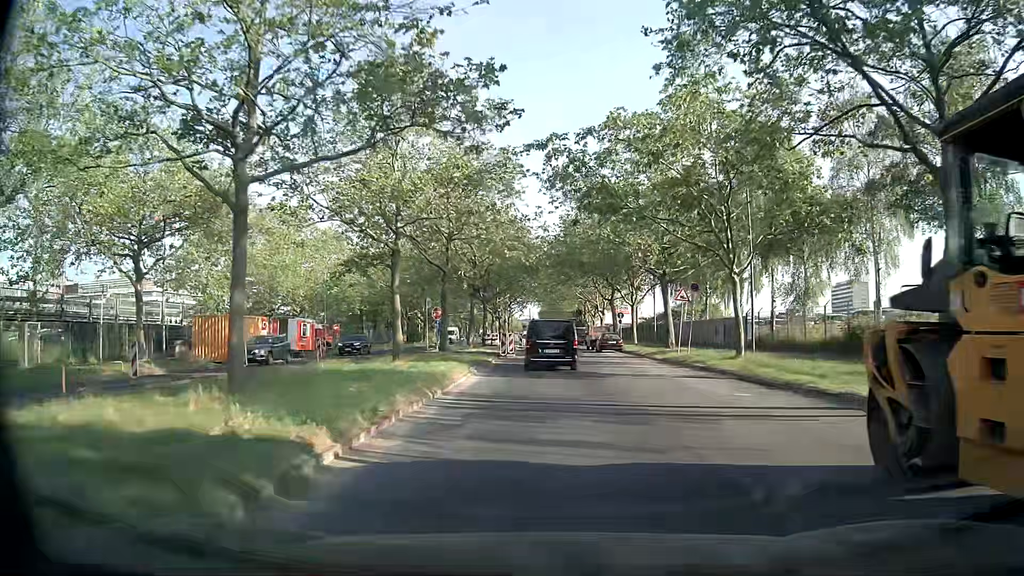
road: secondary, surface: asphalt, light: Day
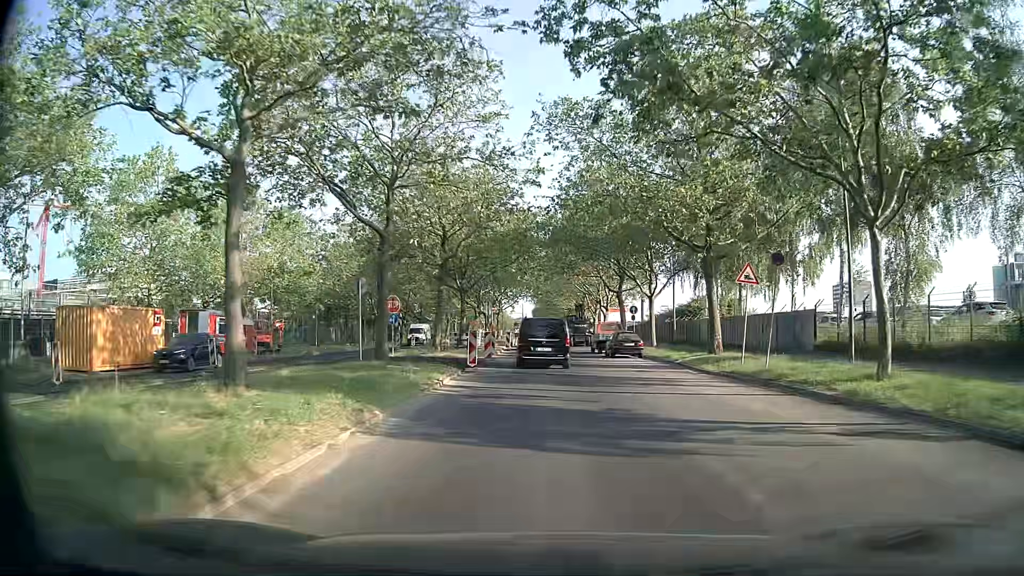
(+0.3, +12.3) m; +2°
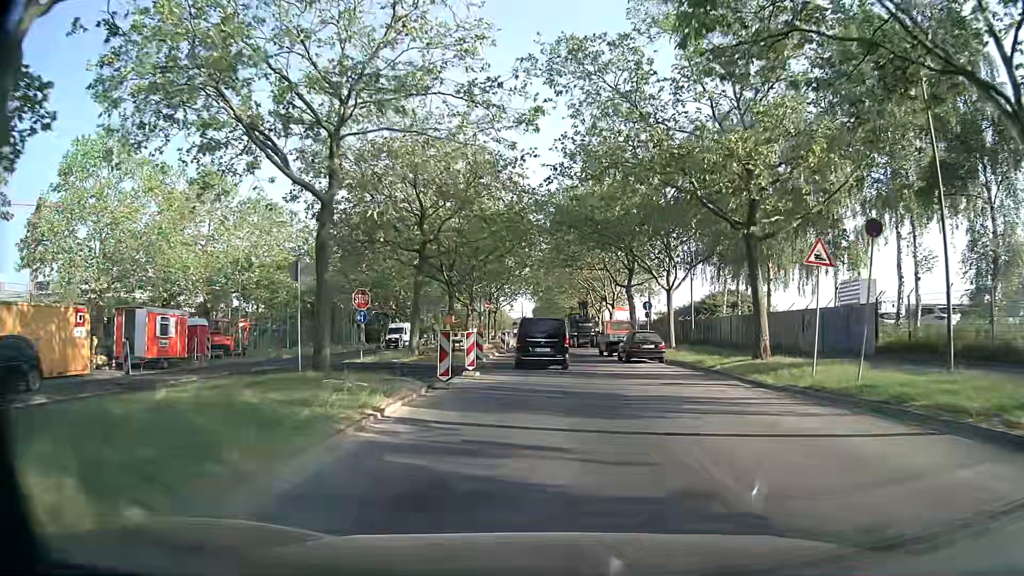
(0.0, +6.2) m; 0°
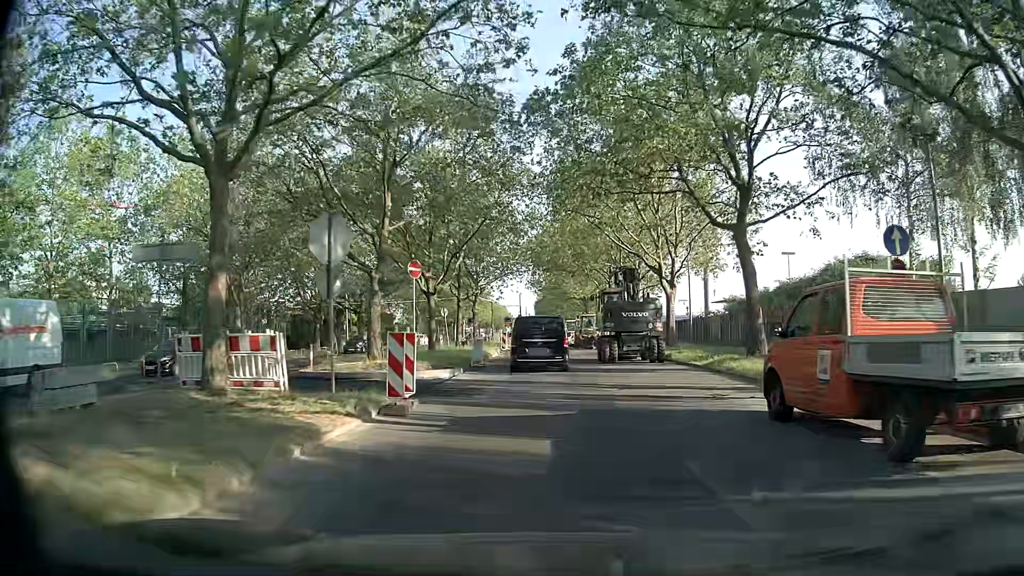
(-0.4, +30.0) m; -1°
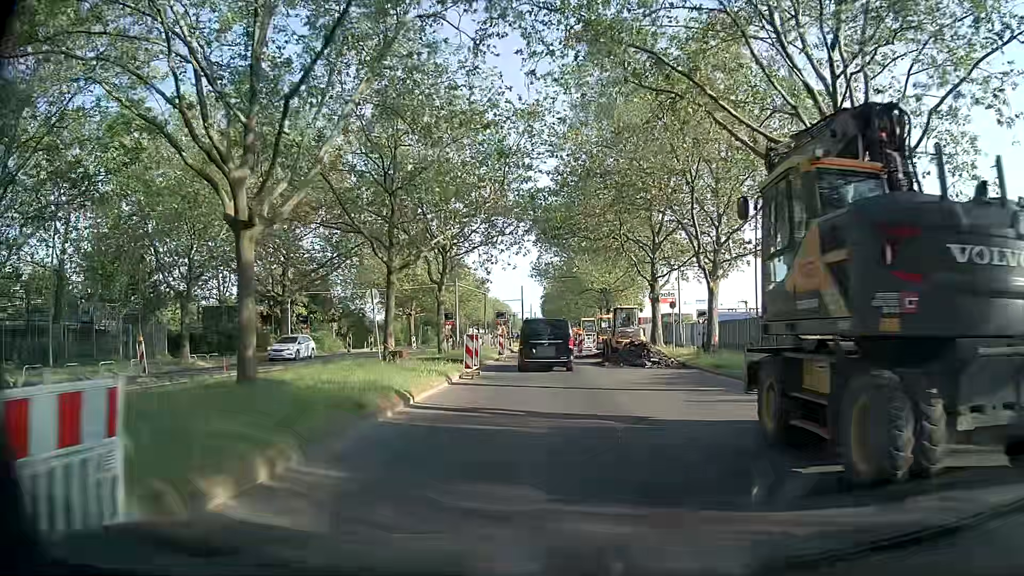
(0.0, +22.7) m; -1°
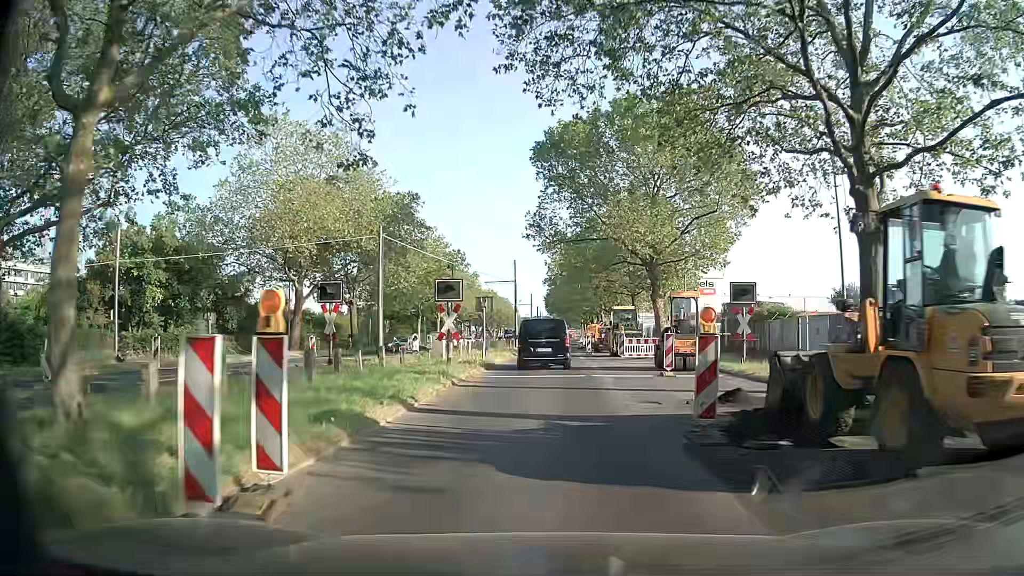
(+0.3, +29.7) m; 0°
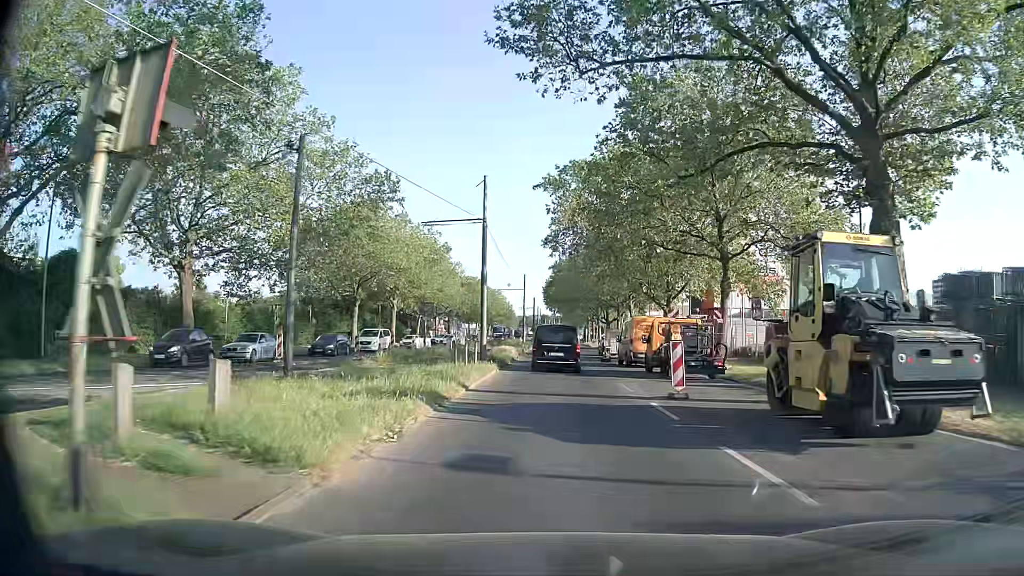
(+0.2, +30.7) m; +1°
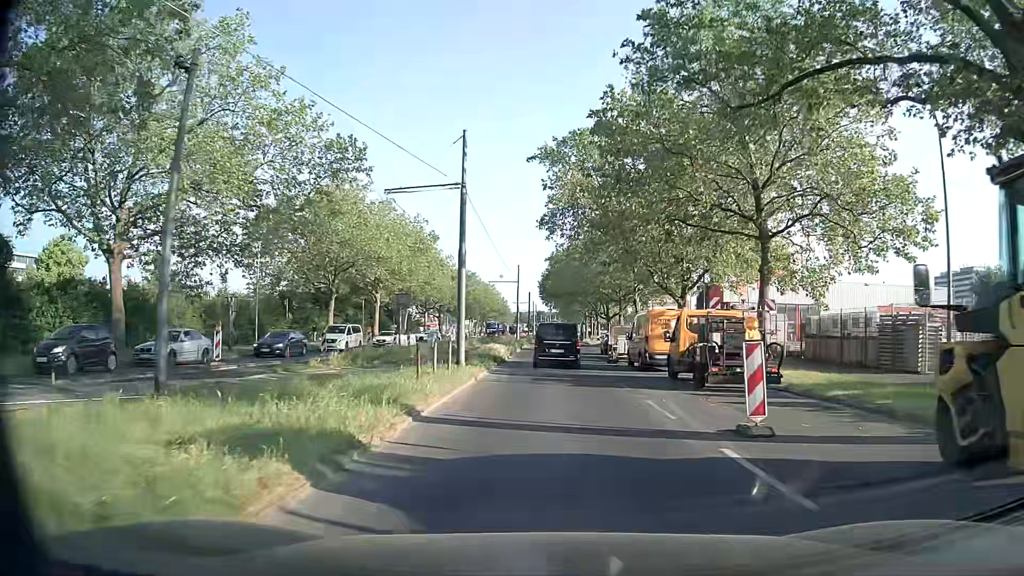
(0.0, +6.0) m; 0°
(0, +10) (0, +20) (0, +30) (0, +40) (+1, +50) (+1, +60) (+1, +70) (+1, +80) (+1, +90) (+1, +100) m
